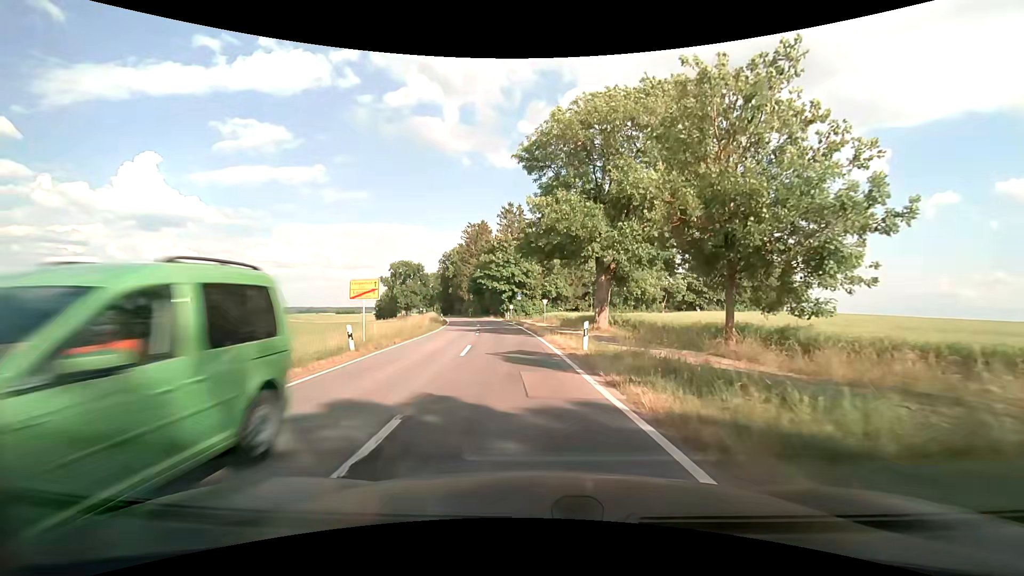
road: tertiary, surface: asphalt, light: Day
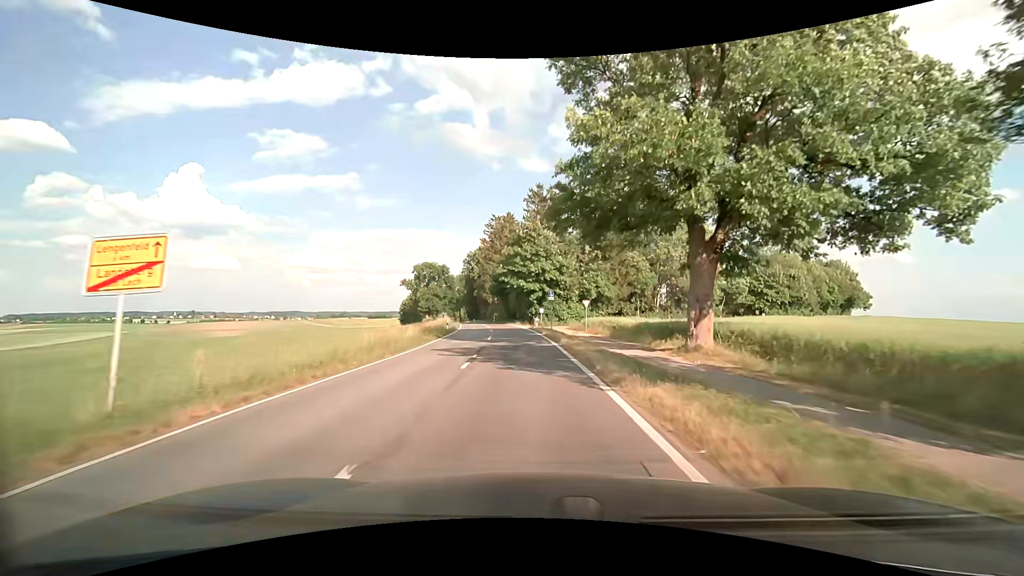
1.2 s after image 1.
(-0.5, +14.3) m; -4°
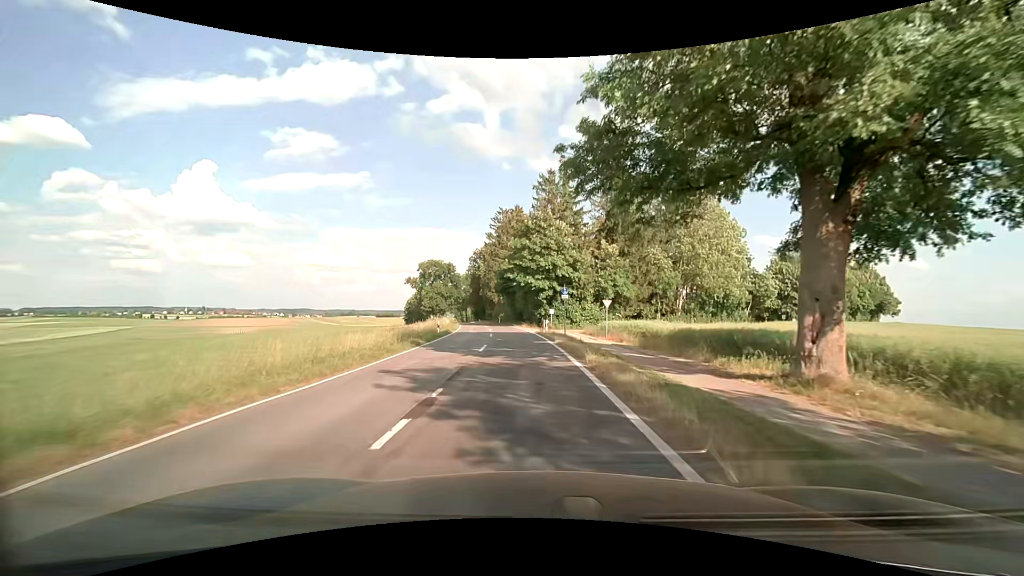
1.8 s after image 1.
(-0.1, +7.3) m; -1°
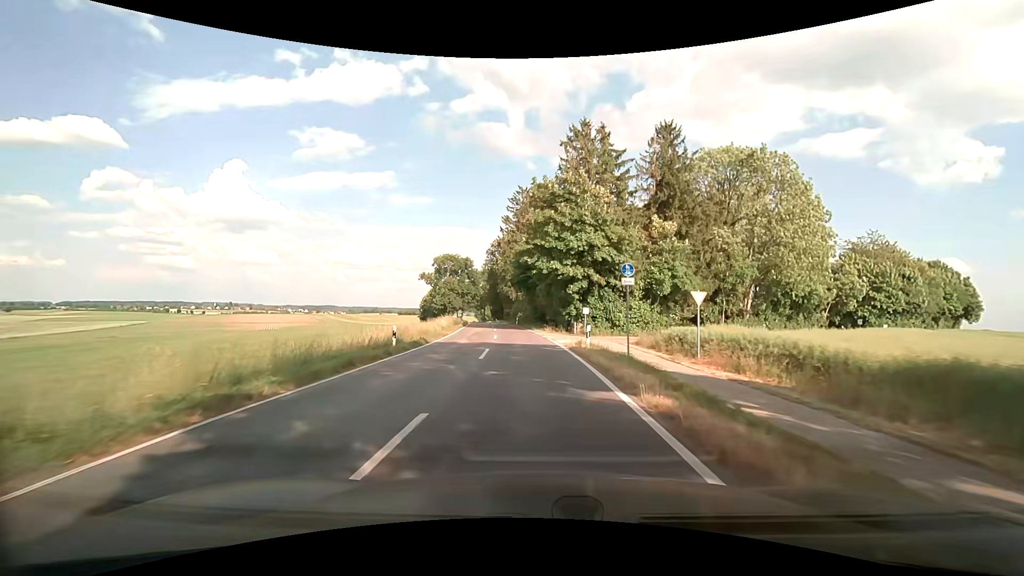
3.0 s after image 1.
(-0.4, +15.2) m; -2°
(0, +10) (-1, +20) (-1, +30) (-2, +40) (-3, +50) (-4, +60) (-5, +70) (-6, +80) (-8, +90) (-9, +99) m
